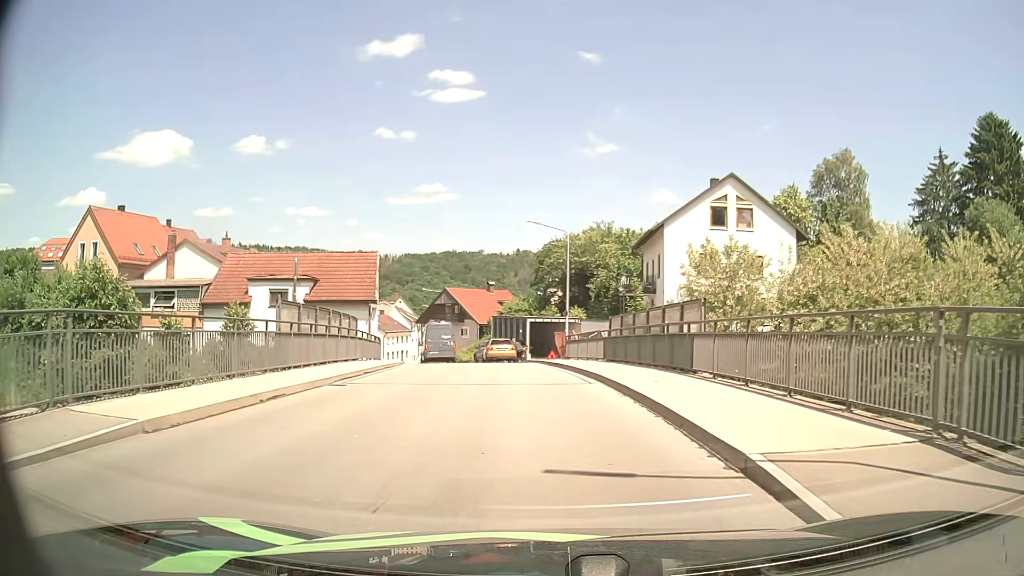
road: tertiary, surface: asphalt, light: Day
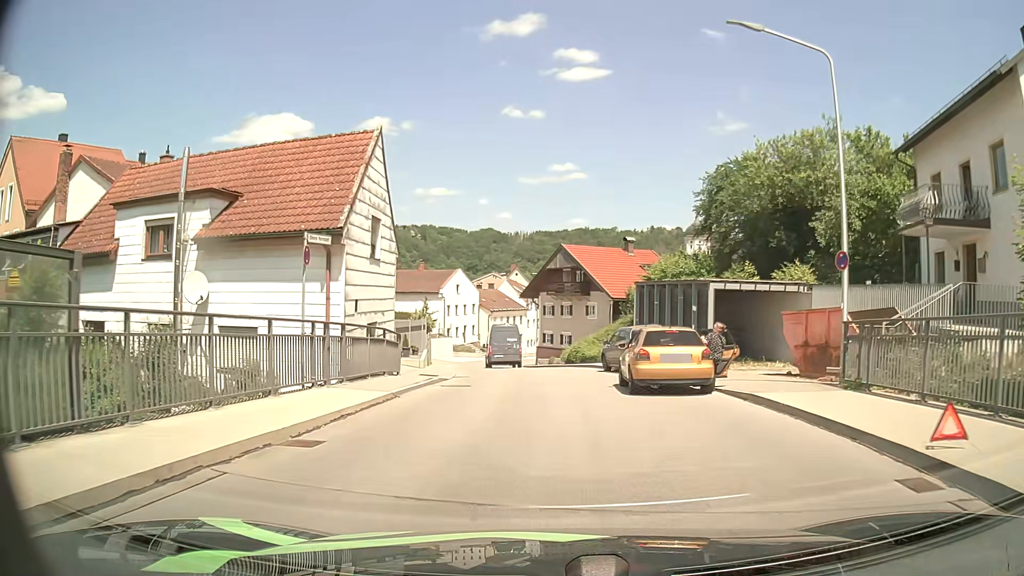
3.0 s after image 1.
(-2.0, +24.0) m; -12°
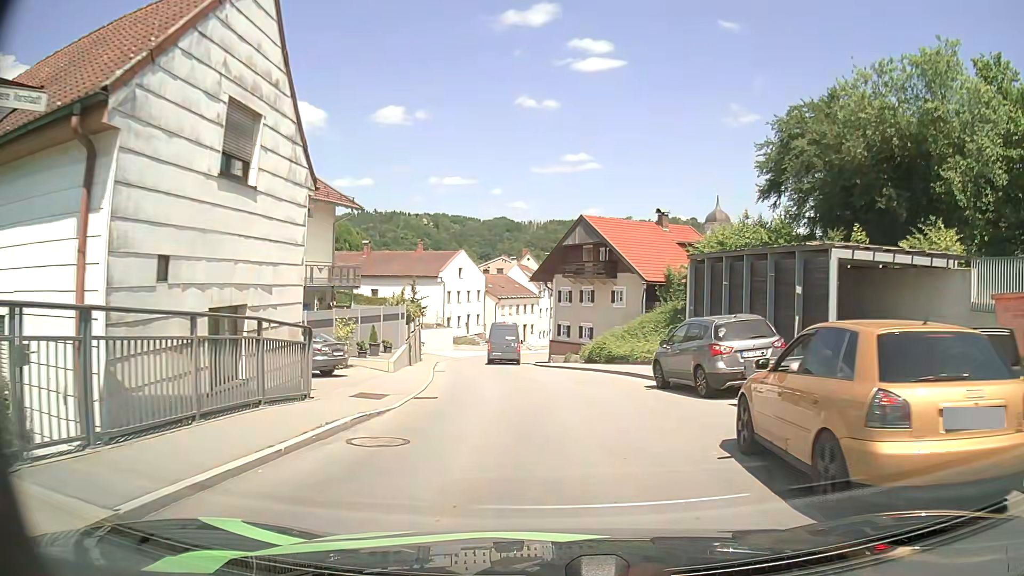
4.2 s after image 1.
(-0.1, +9.4) m; 0°
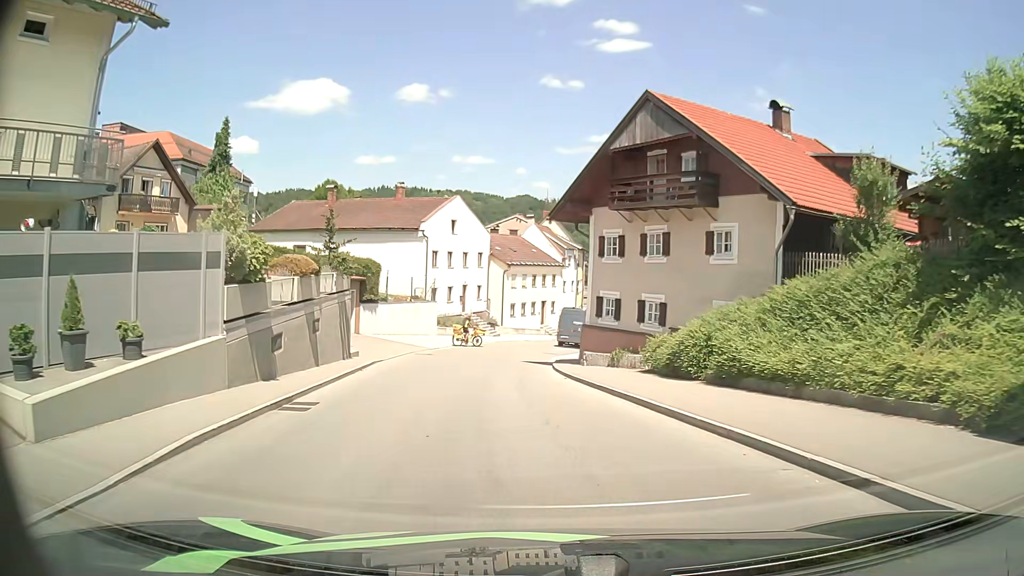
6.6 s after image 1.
(-0.4, +19.0) m; -3°
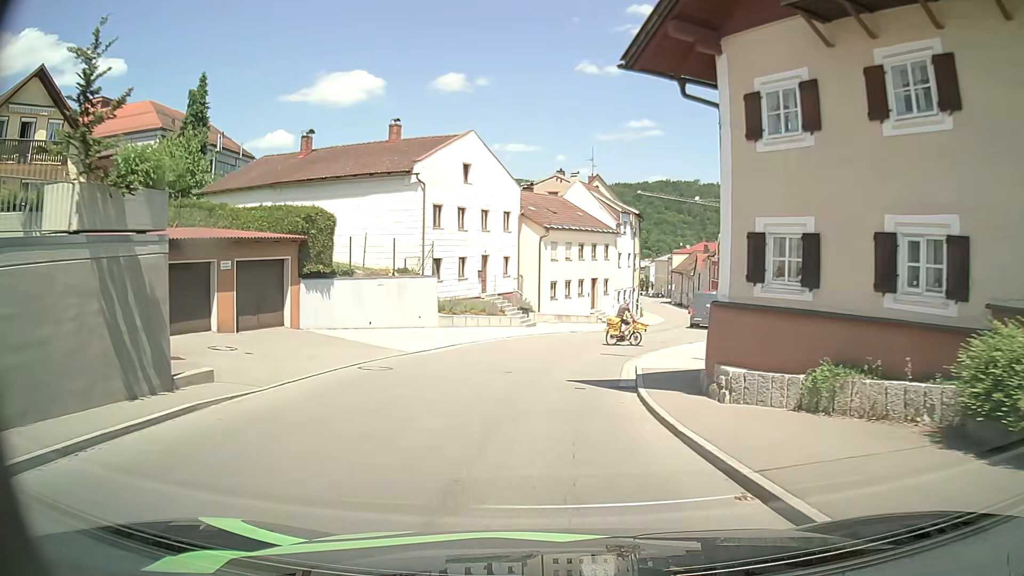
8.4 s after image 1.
(-0.3, +14.3) m; -3°
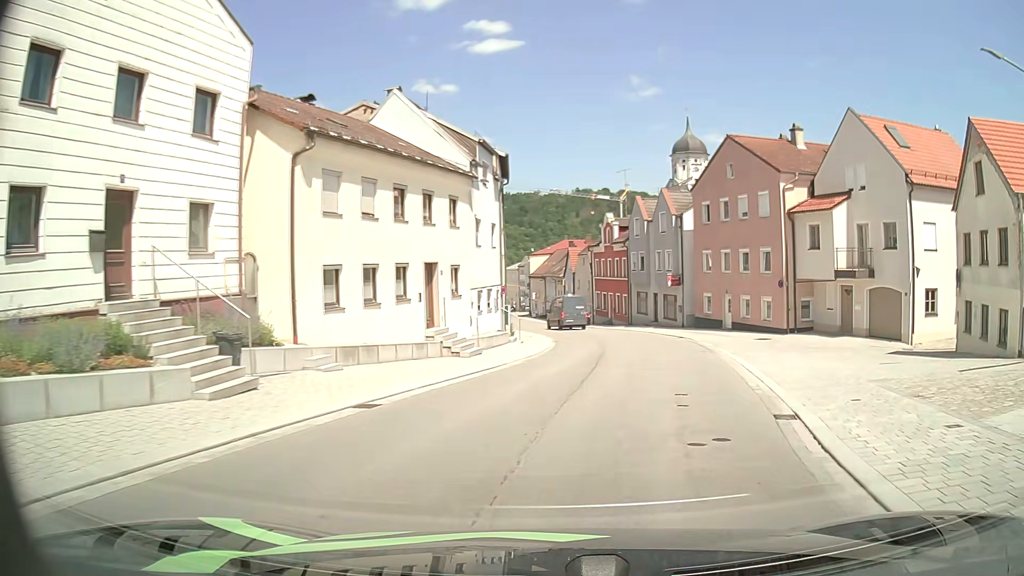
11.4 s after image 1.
(+1.1, +23.9) m; +13°
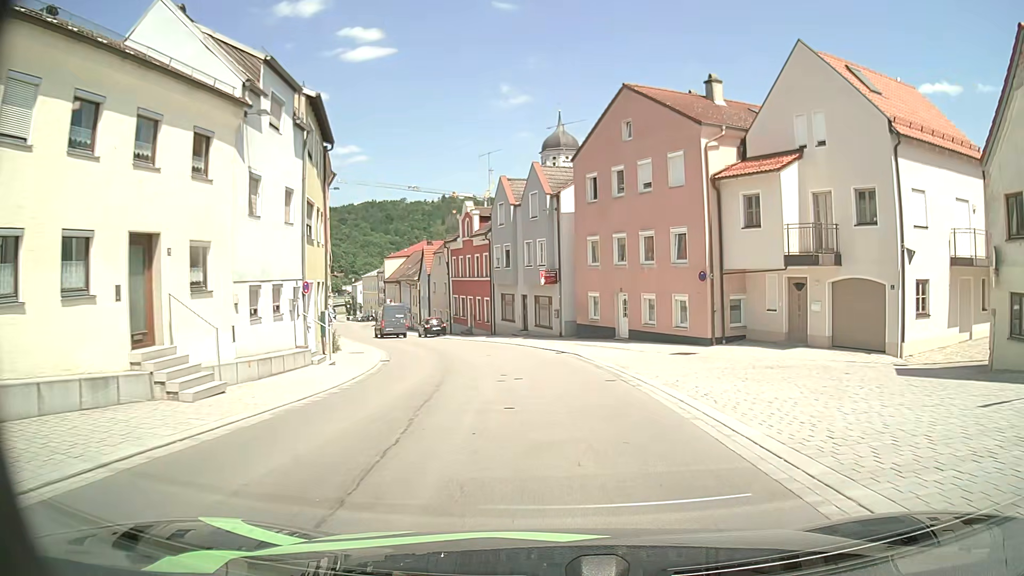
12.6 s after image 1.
(+1.1, +9.9) m; +12°
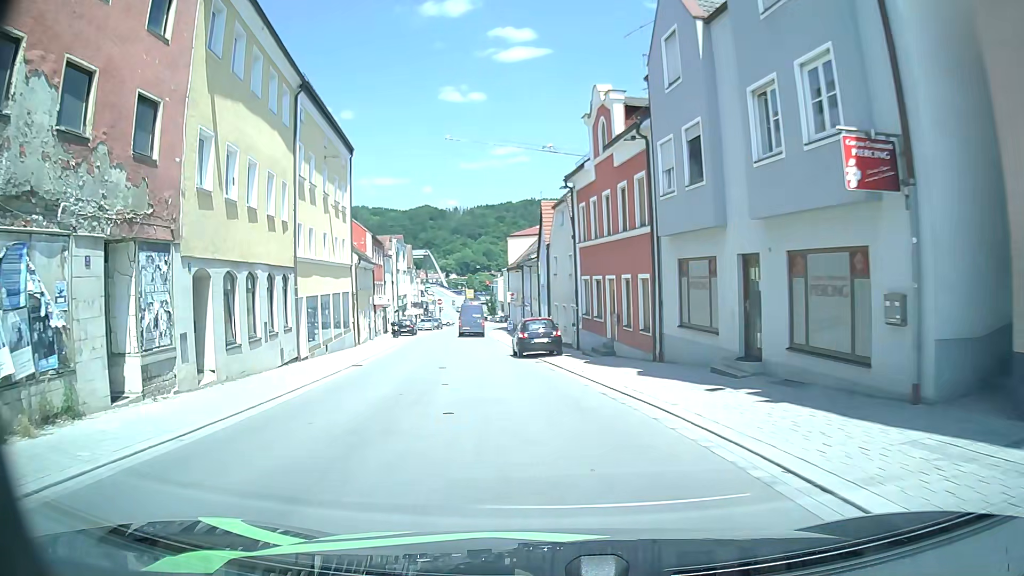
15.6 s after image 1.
(-1.4, +26.1) m; -13°
